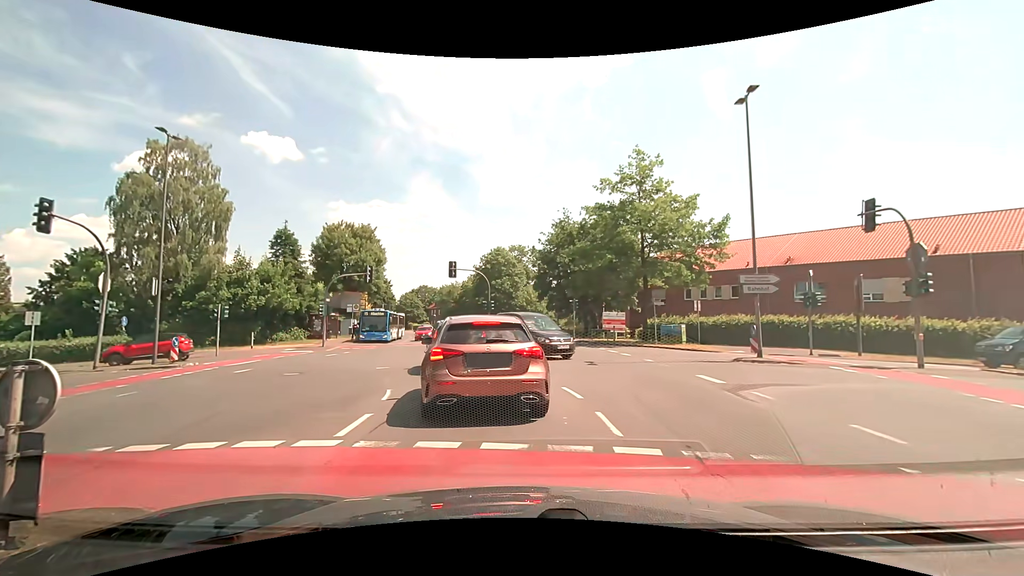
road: secondary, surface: asphalt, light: Day
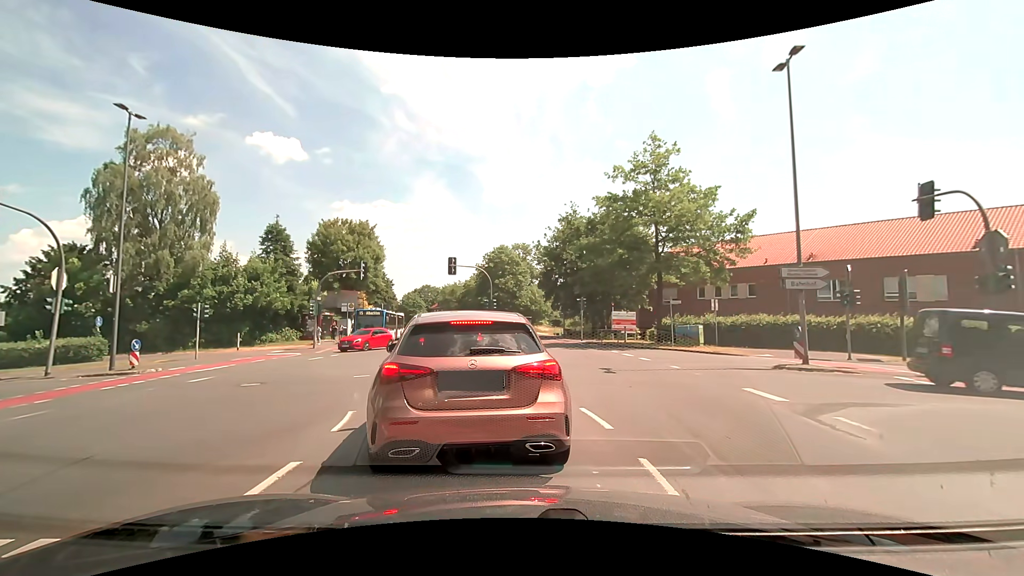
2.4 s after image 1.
(0.0, +2.4) m; -1°
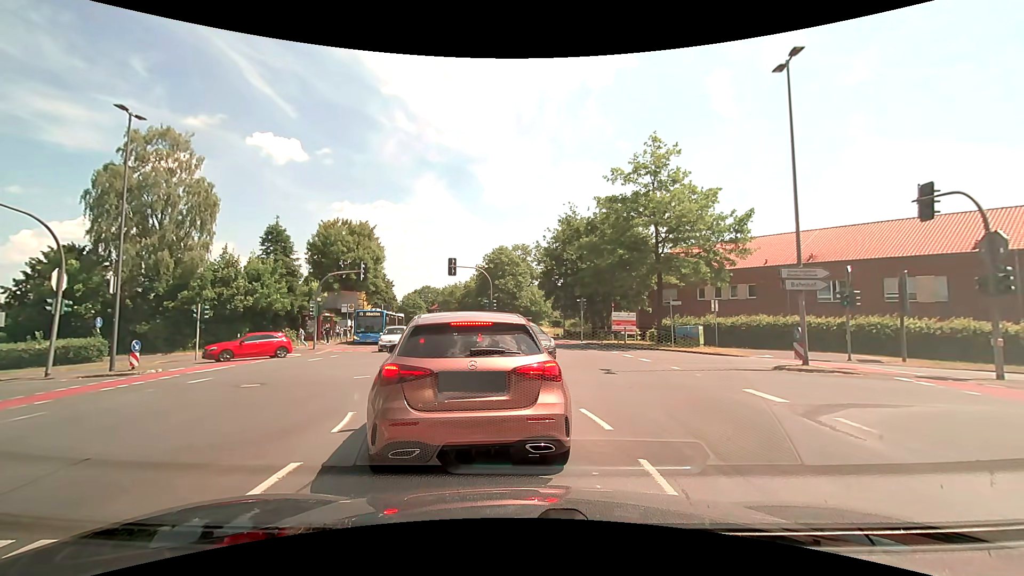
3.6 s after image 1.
(0.0, +0.1) m; 0°
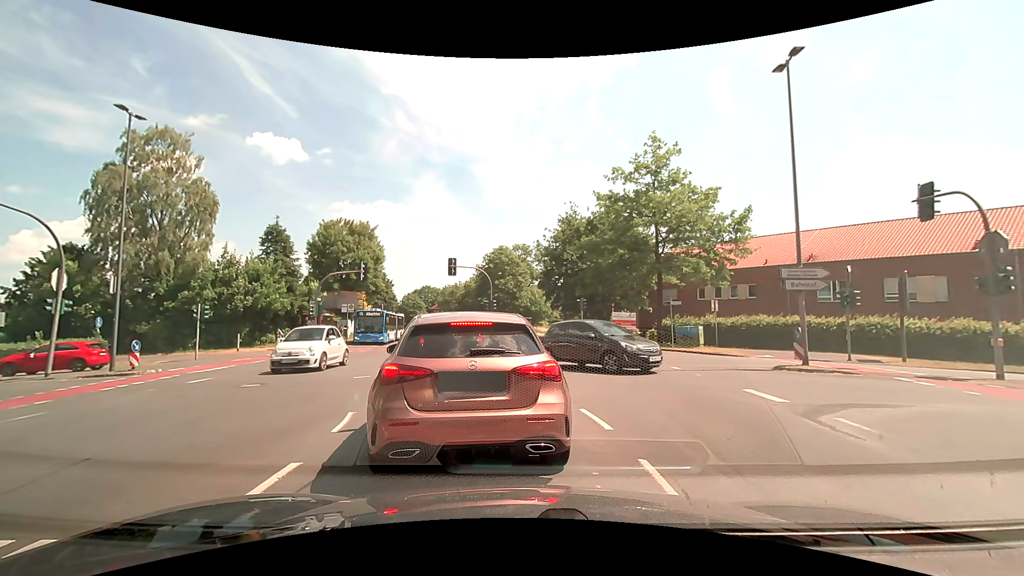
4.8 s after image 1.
(0.0, 0.0) m; 0°
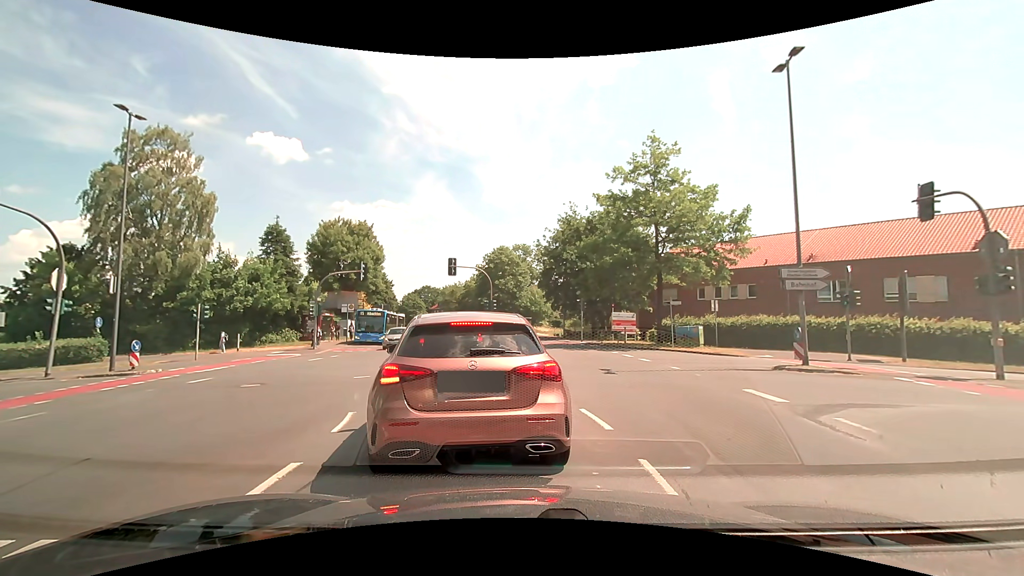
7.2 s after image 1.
(0.0, 0.0) m; 0°
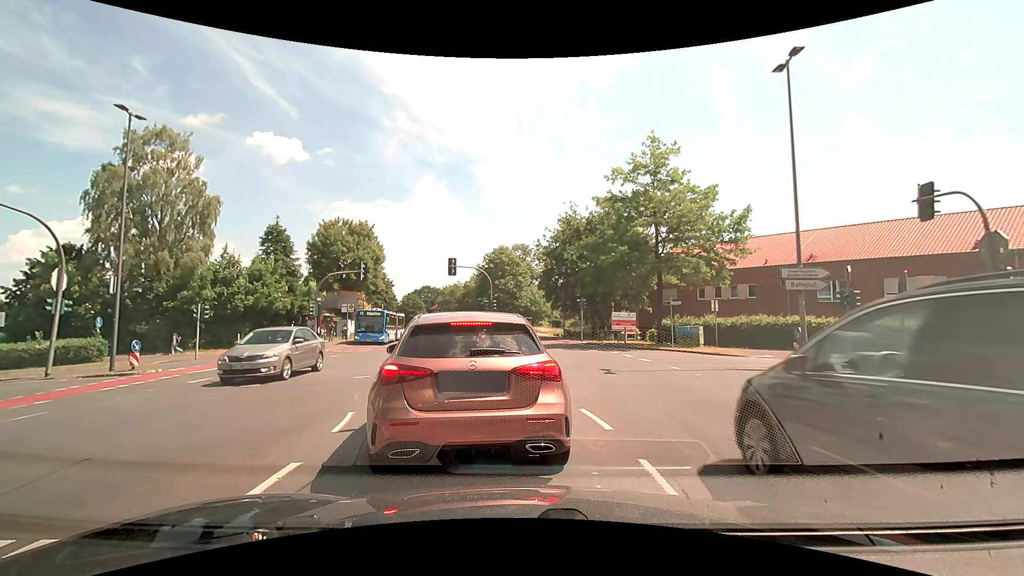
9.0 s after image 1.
(0.0, 0.0) m; 0°
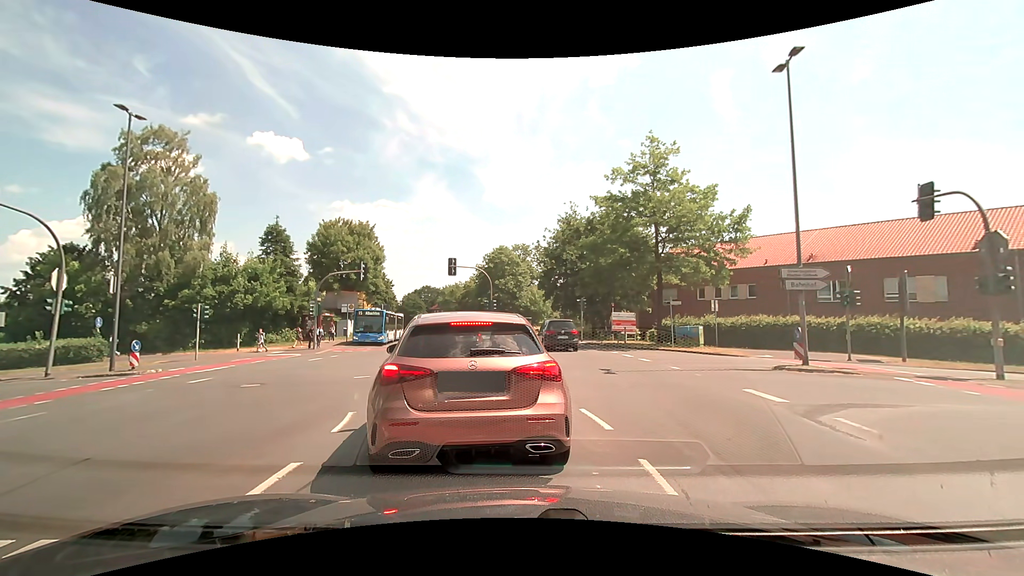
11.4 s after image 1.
(0.0, 0.0) m; 0°
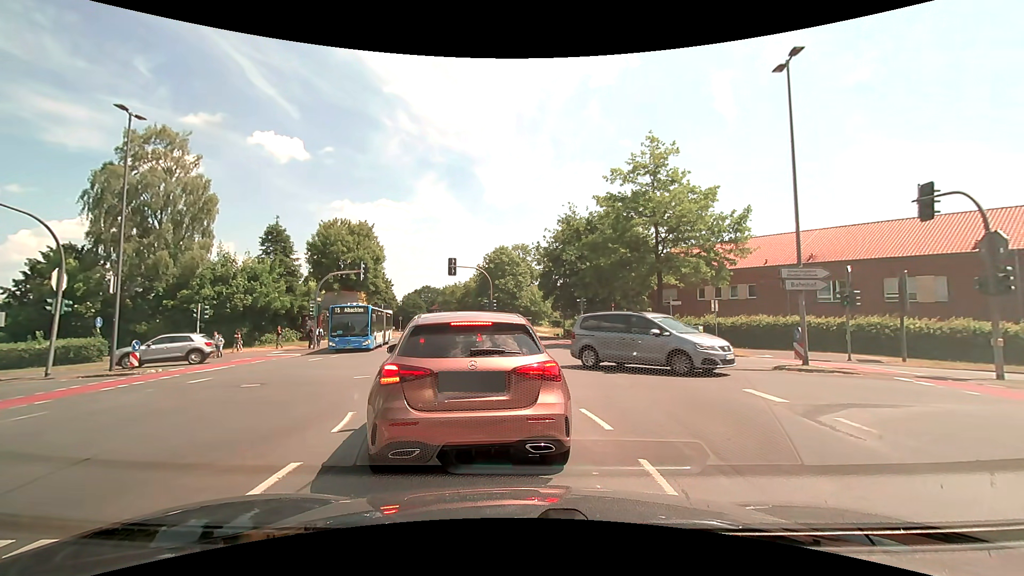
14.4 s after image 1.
(0.0, 0.0) m; 0°
